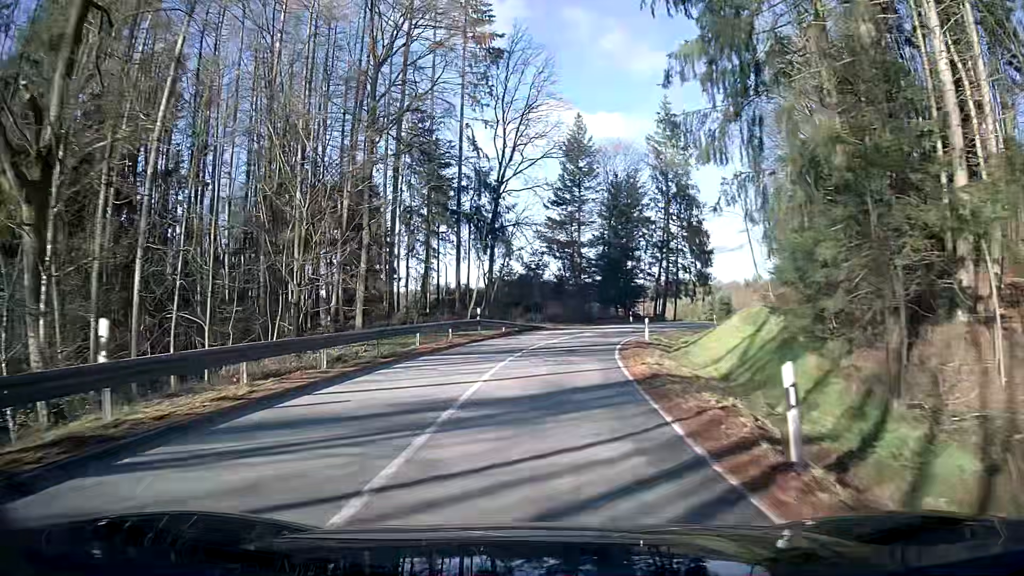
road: secondary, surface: asphalt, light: Day
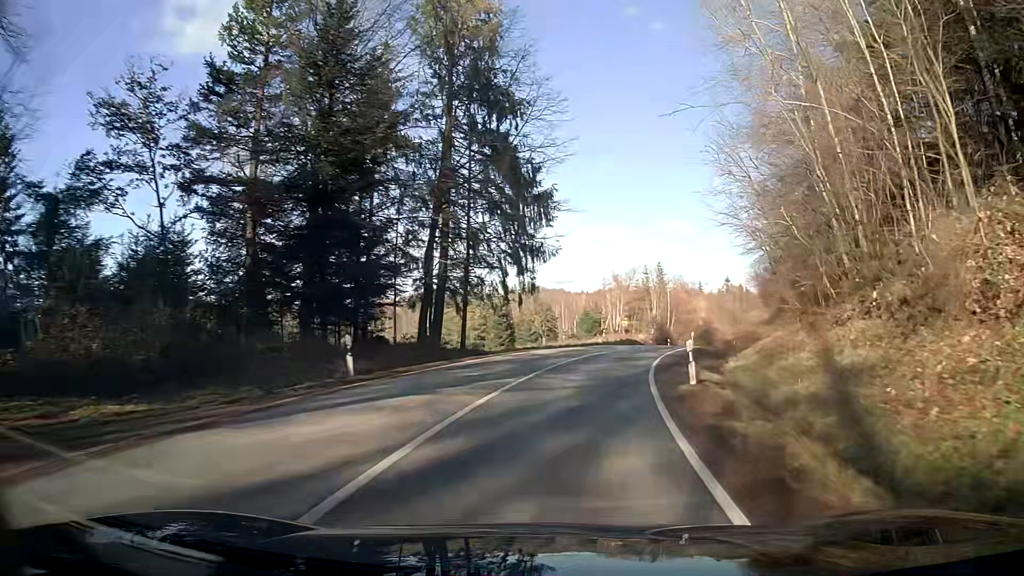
(+6.5, +41.5) m; +20°
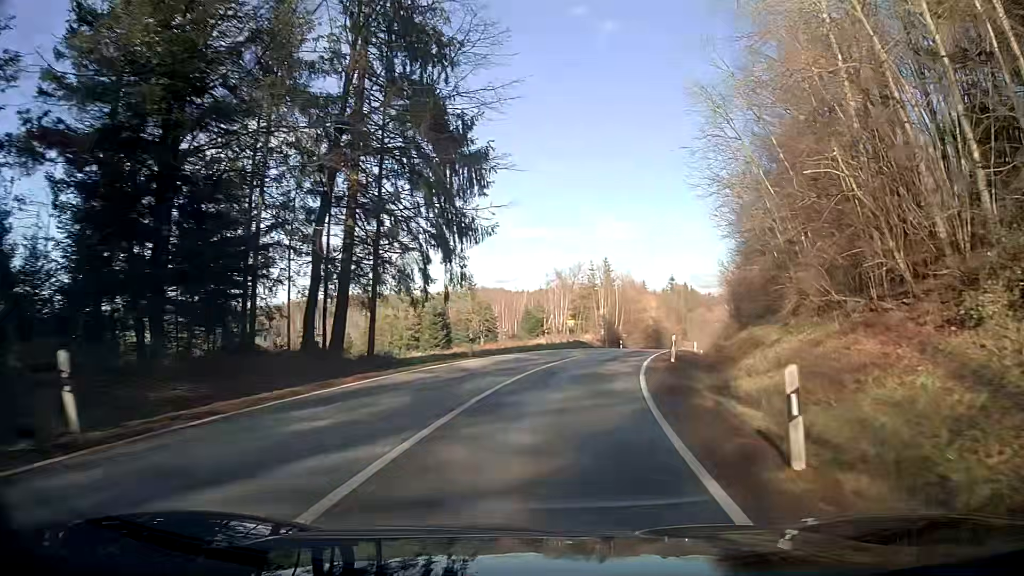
(+0.5, +8.3) m; +7°
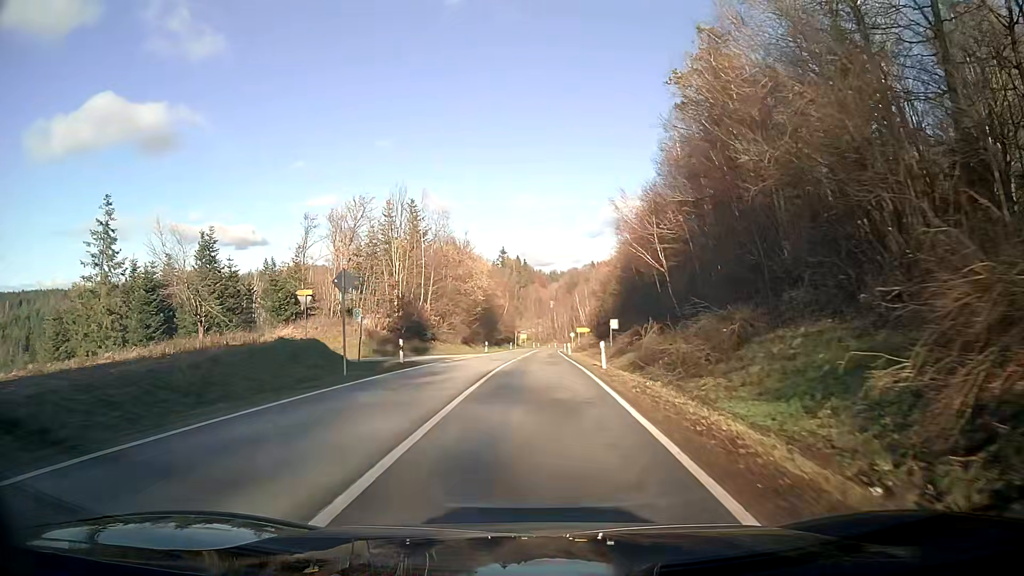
(+6.3, +43.7) m; +13°
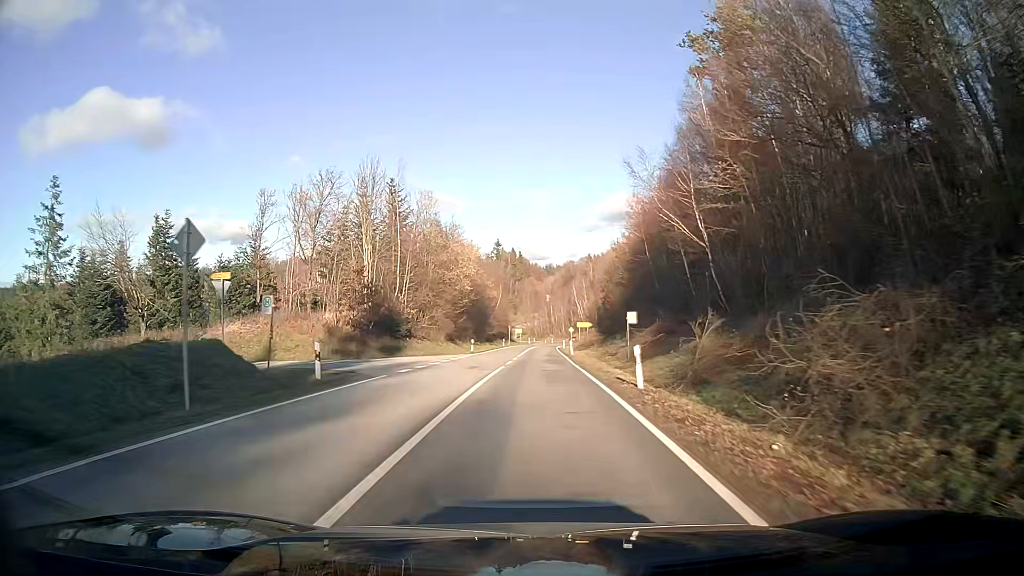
(+0.1, +9.8) m; 0°
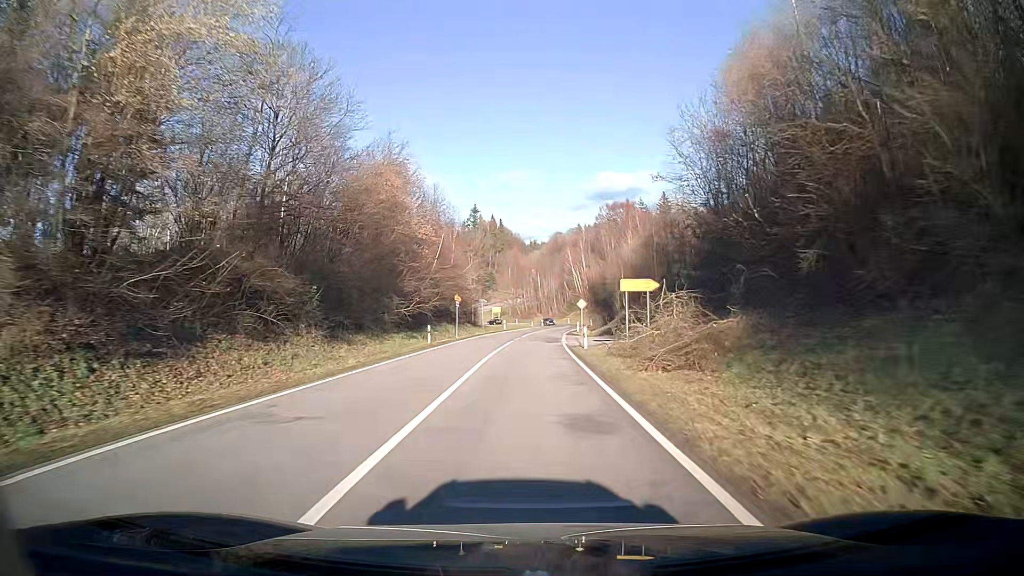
(+0.5, +51.2) m; +1°
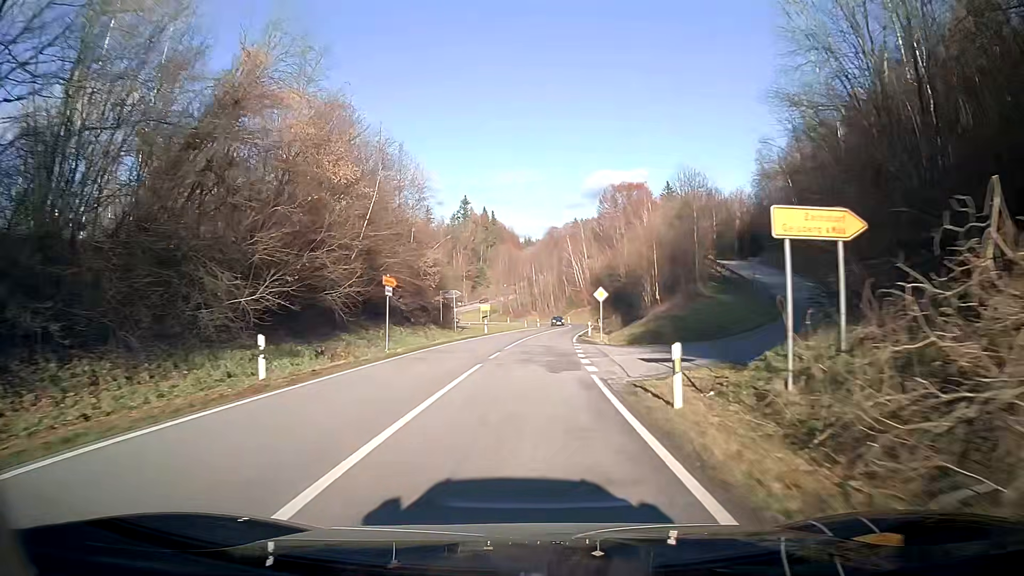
(+0.1, +20.3) m; +1°
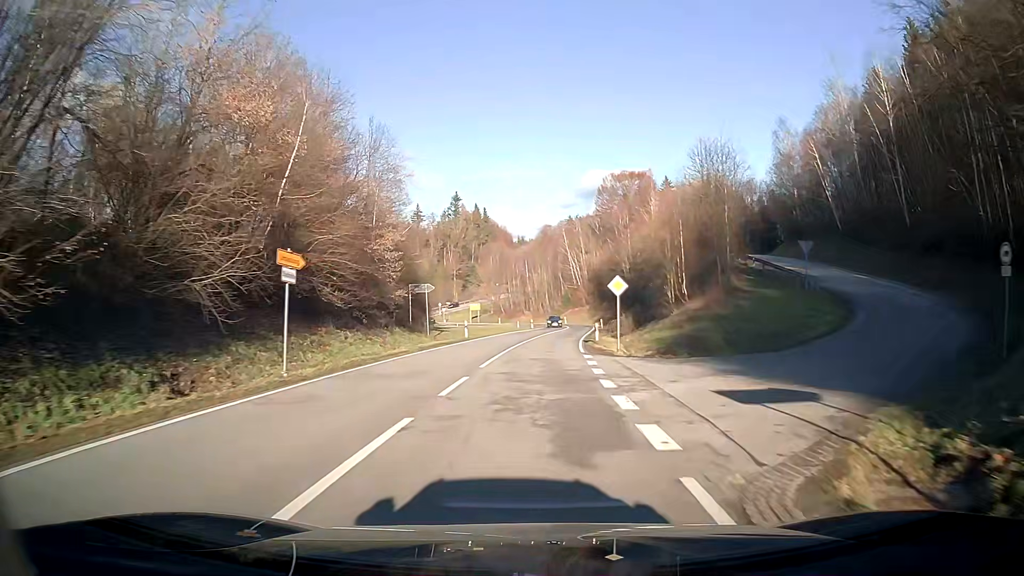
(0.0, +10.1) m; 0°
